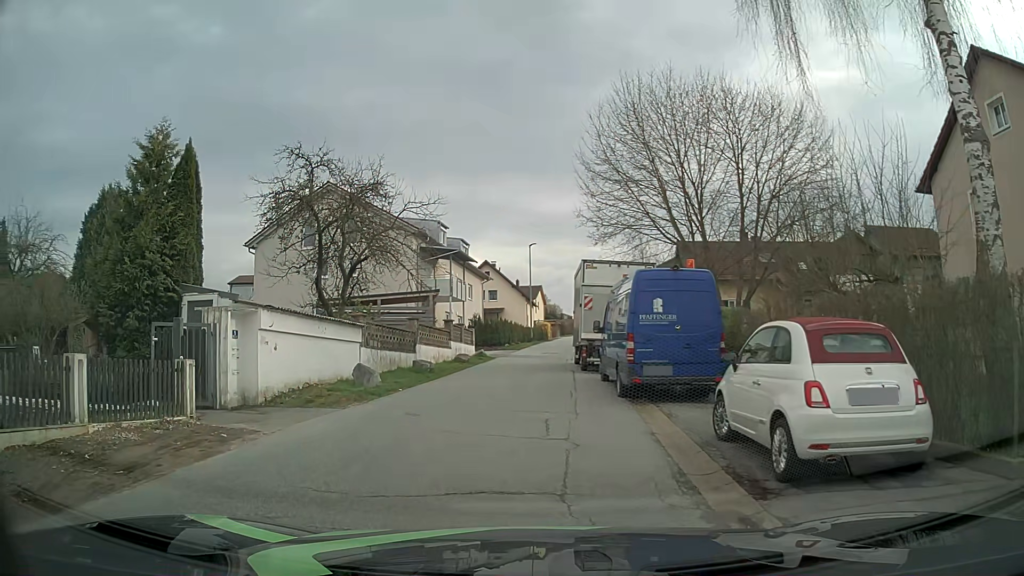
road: residential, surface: asphalt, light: Day
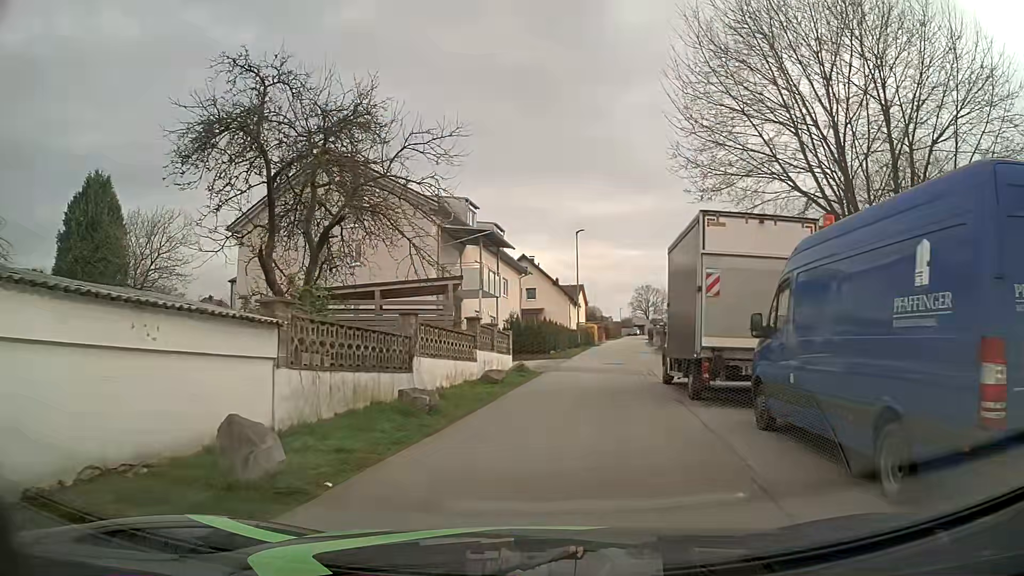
(-0.6, +9.6) m; -2°
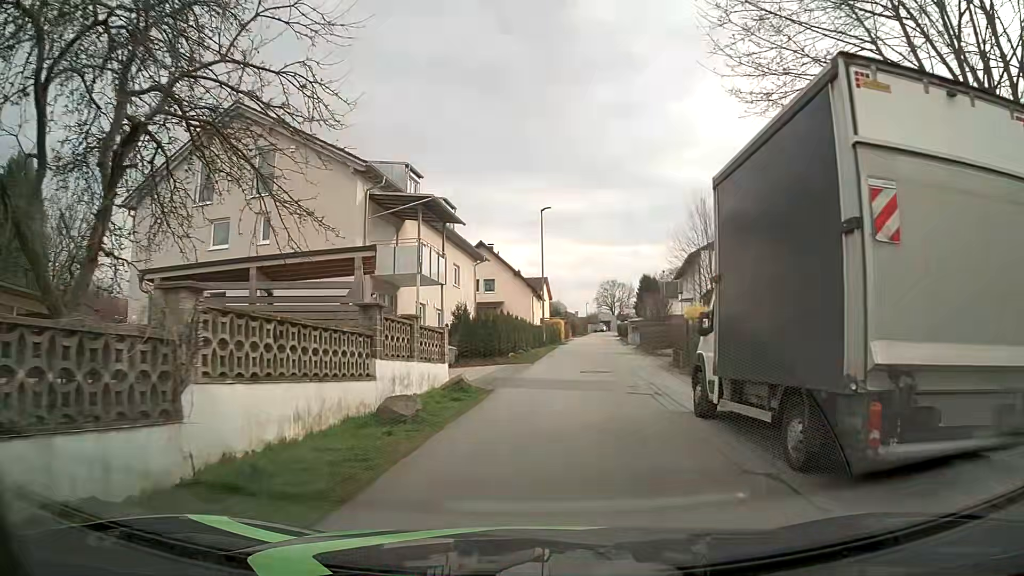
(+0.2, +7.6) m; +3°
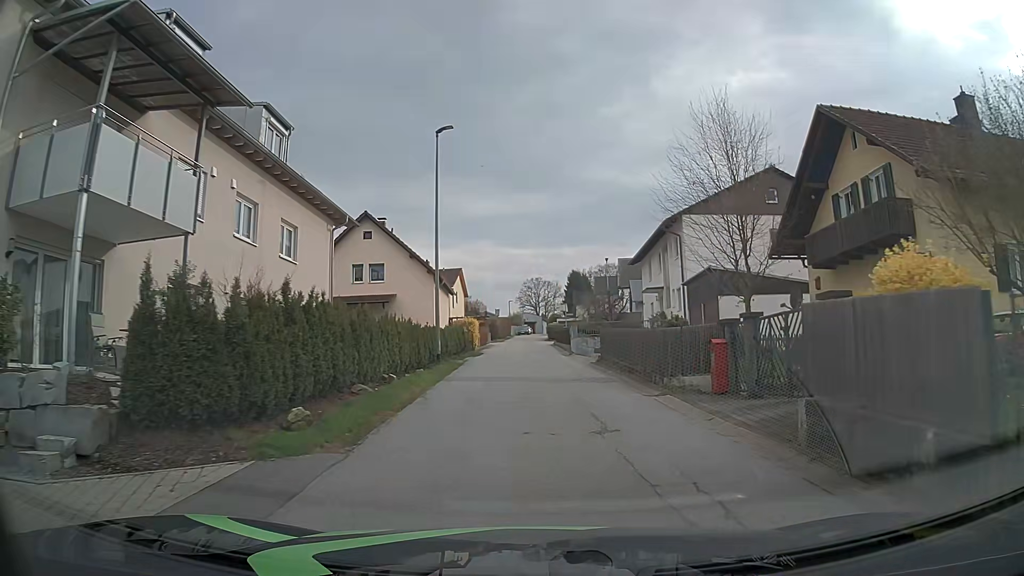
(+0.8, +16.9) m; +6°
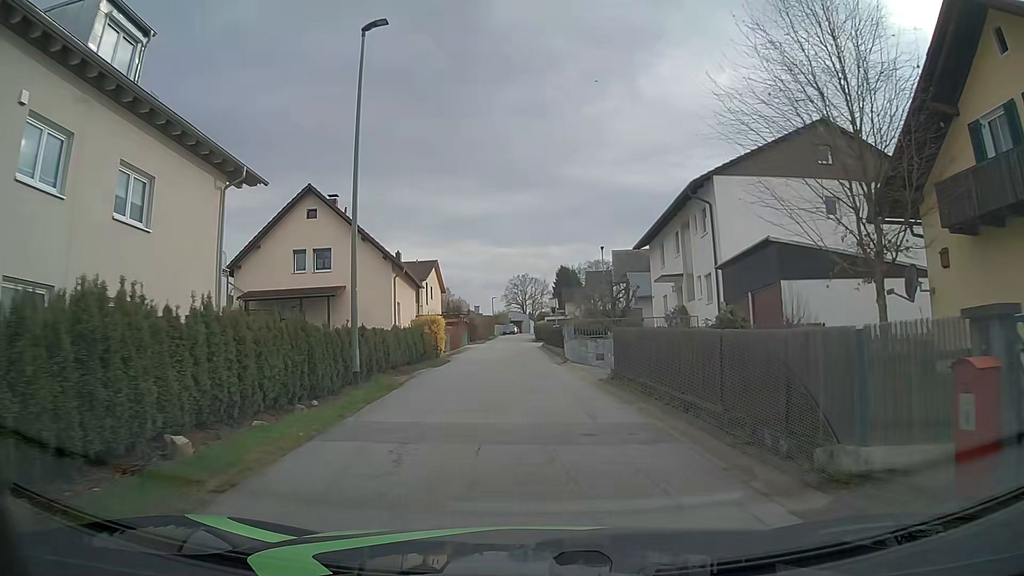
(+0.3, +8.8) m; +2°
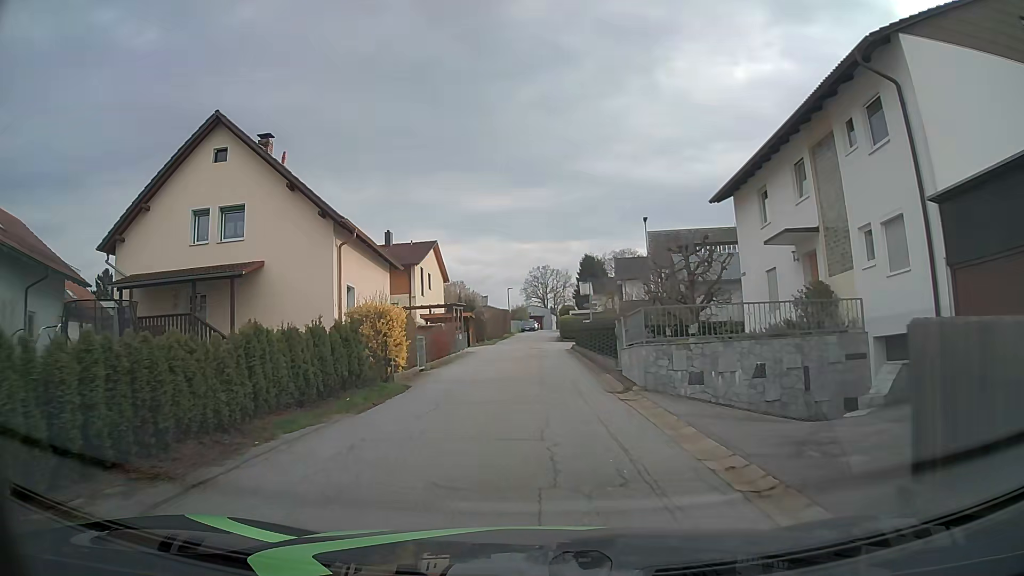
(-0.1, +13.3) m; 0°
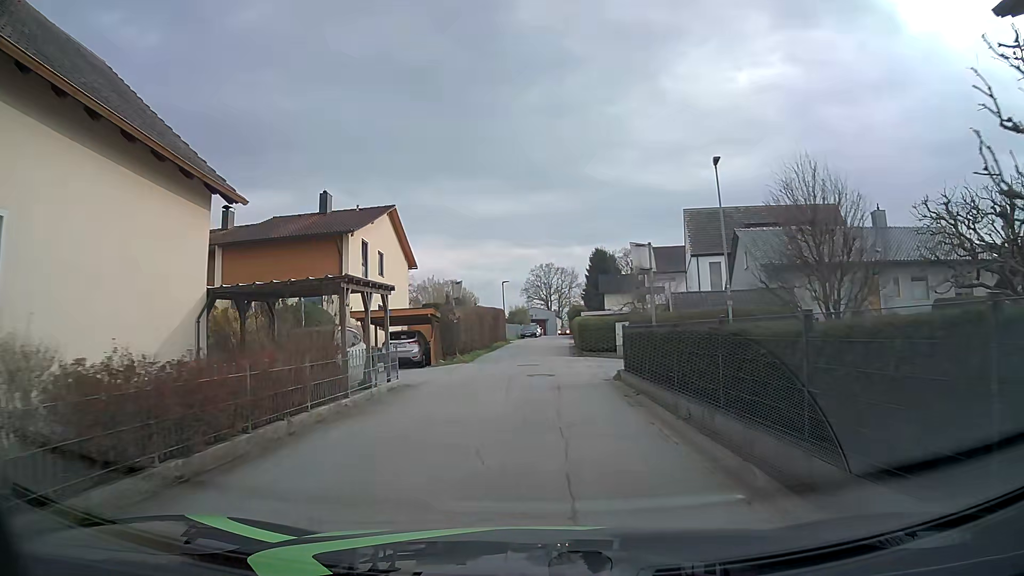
(-0.4, +17.6) m; -2°
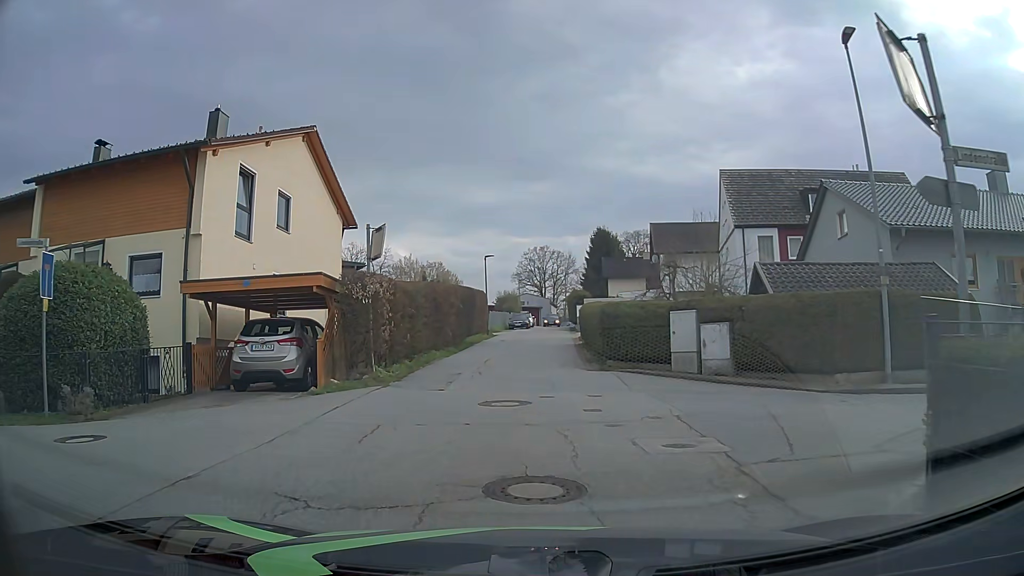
(+0.1, +13.0) m; +1°
